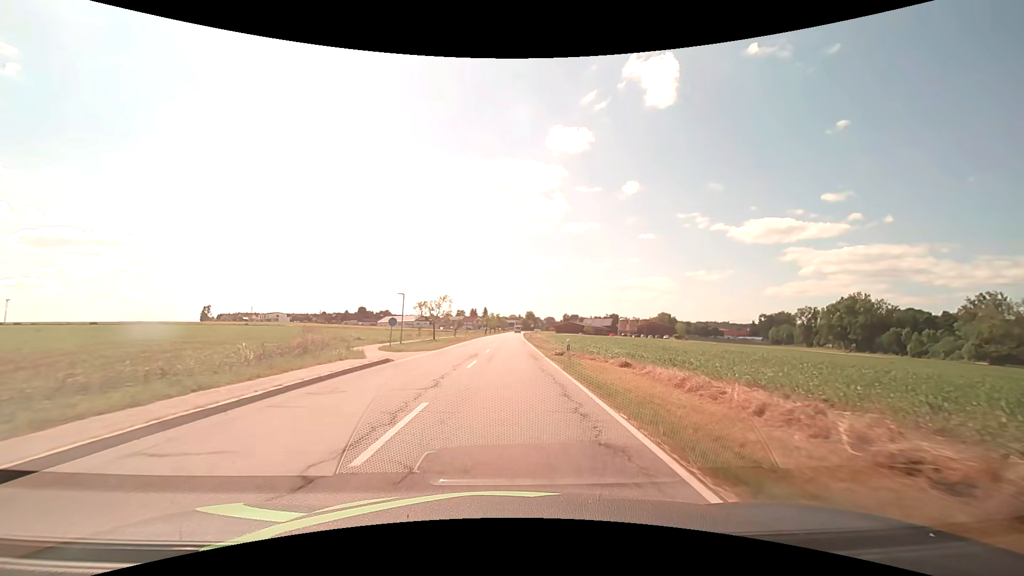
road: secondary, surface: asphalt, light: Day
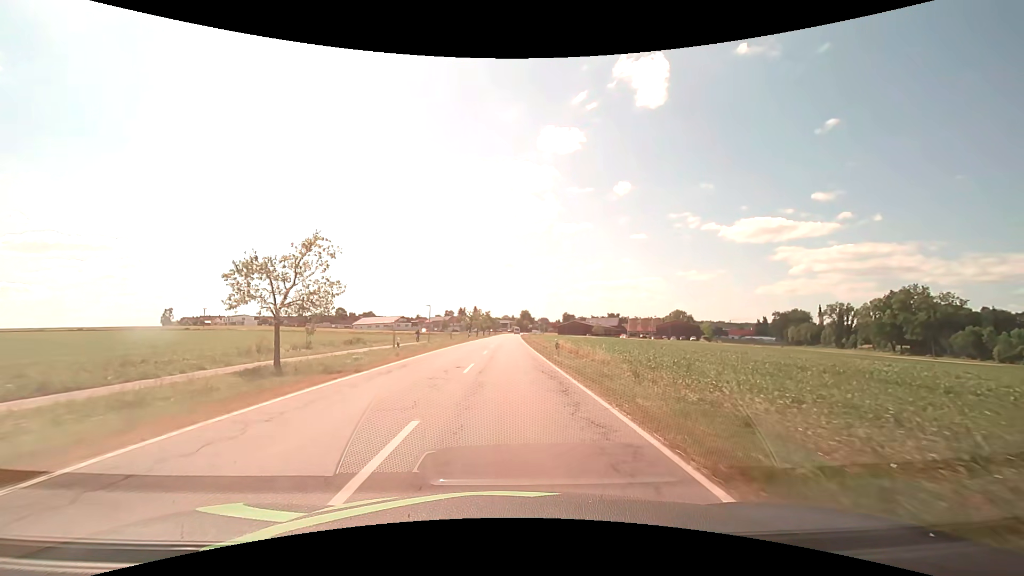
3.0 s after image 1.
(+0.1, +38.1) m; +1°
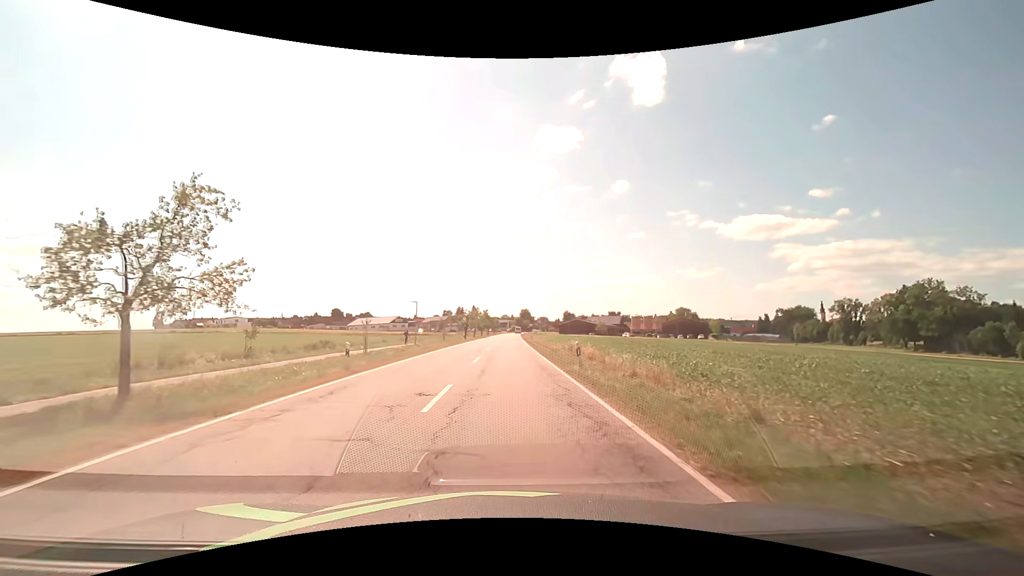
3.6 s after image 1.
(0.0, +7.6) m; 0°
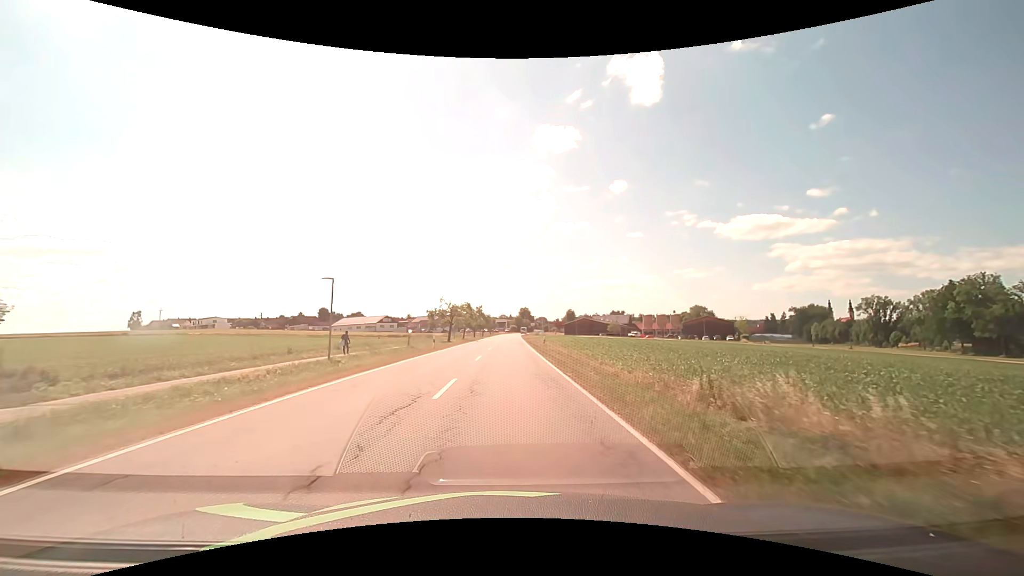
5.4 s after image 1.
(0.0, +22.8) m; 0°
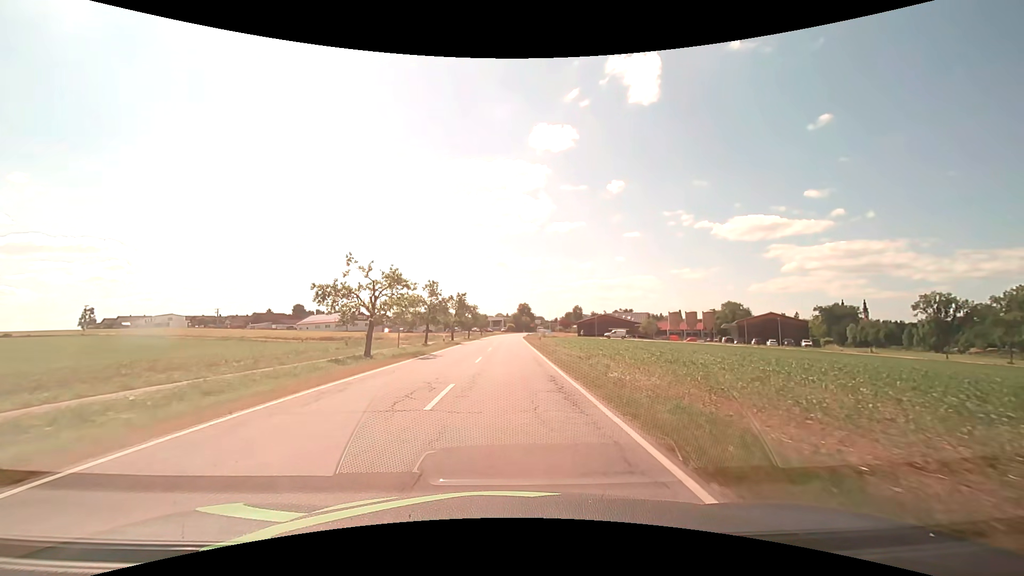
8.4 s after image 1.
(+0.2, +38.0) m; 0°
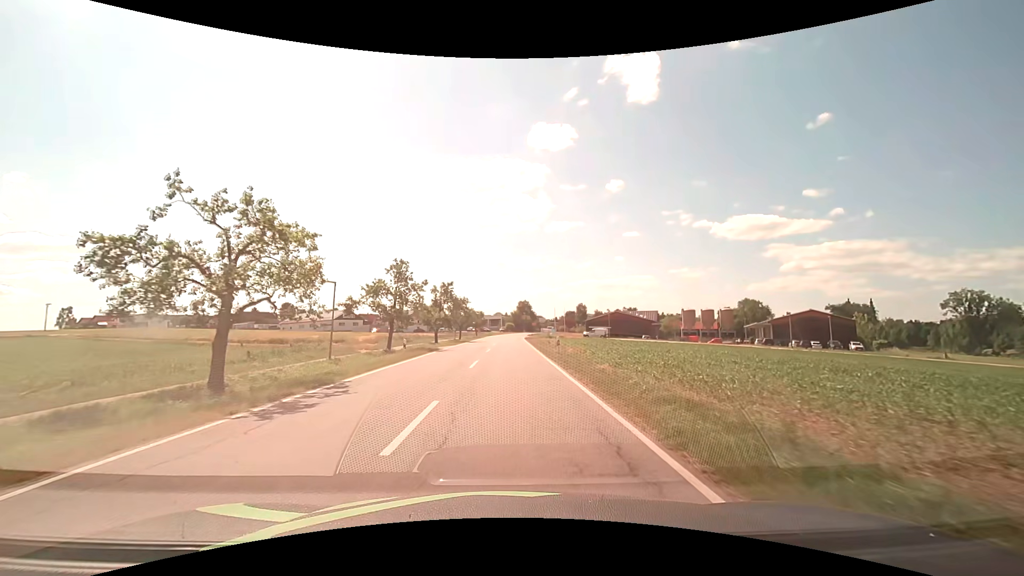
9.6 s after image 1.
(0.0, +15.2) m; 0°
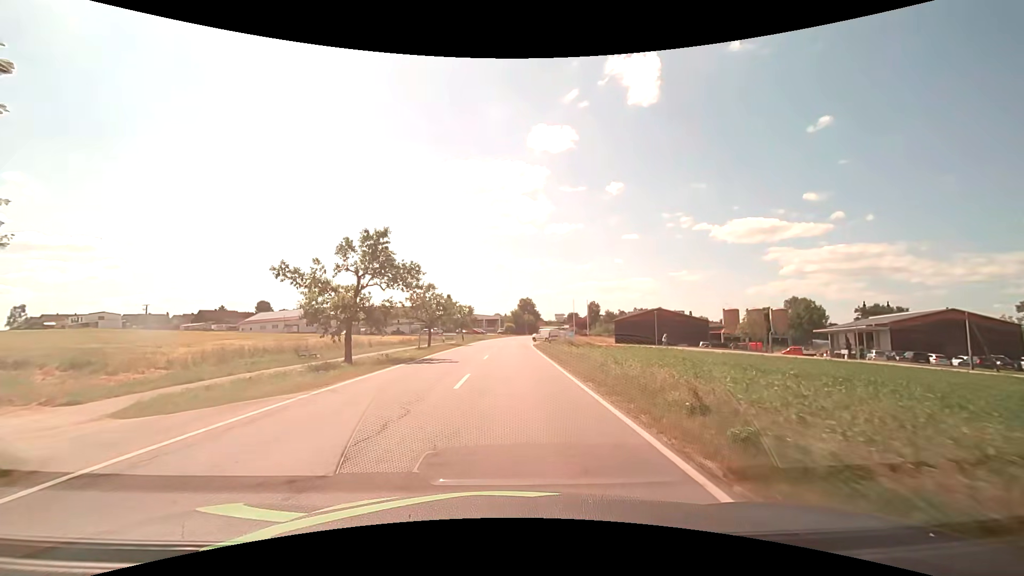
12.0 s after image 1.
(+0.1, +30.5) m; 0°
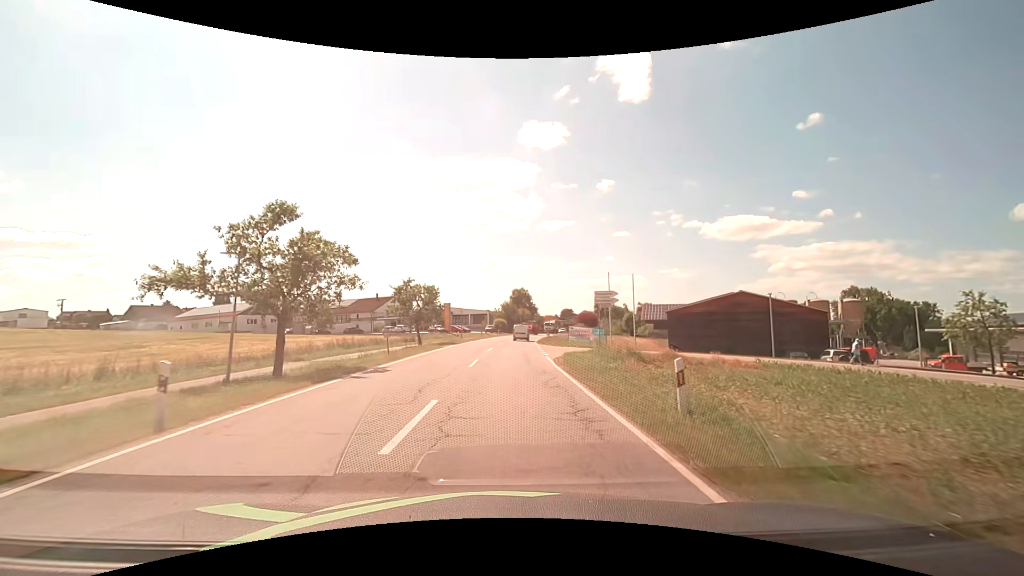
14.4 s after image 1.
(+0.3, +30.6) m; +1°
(0, +10) (0, +20) (0, +30) (+1, +40) (+1, +50) (+2, +60) (+3, +70) (+4, +80) (+6, +90) (+7, +100) m
